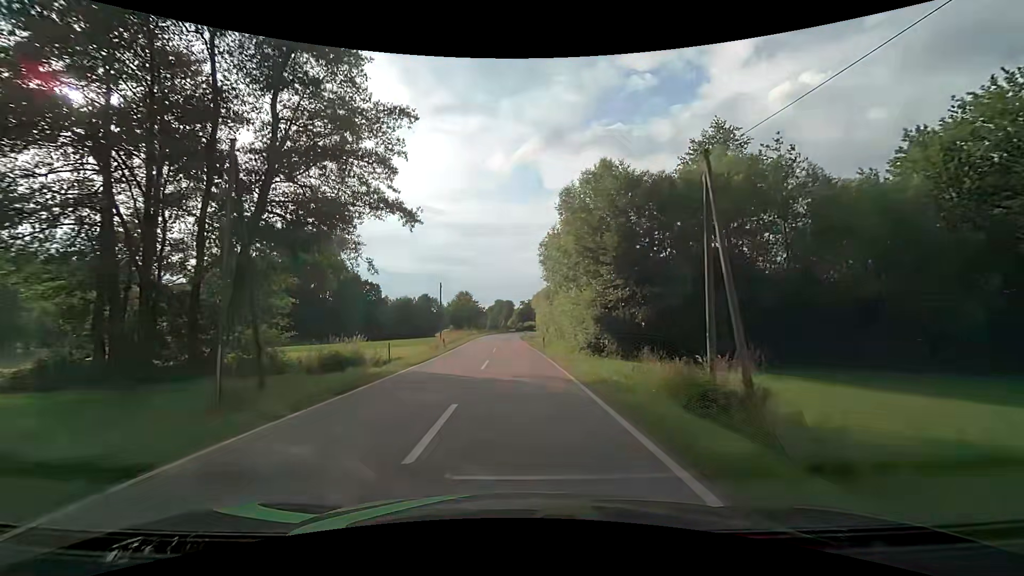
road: tertiary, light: Day
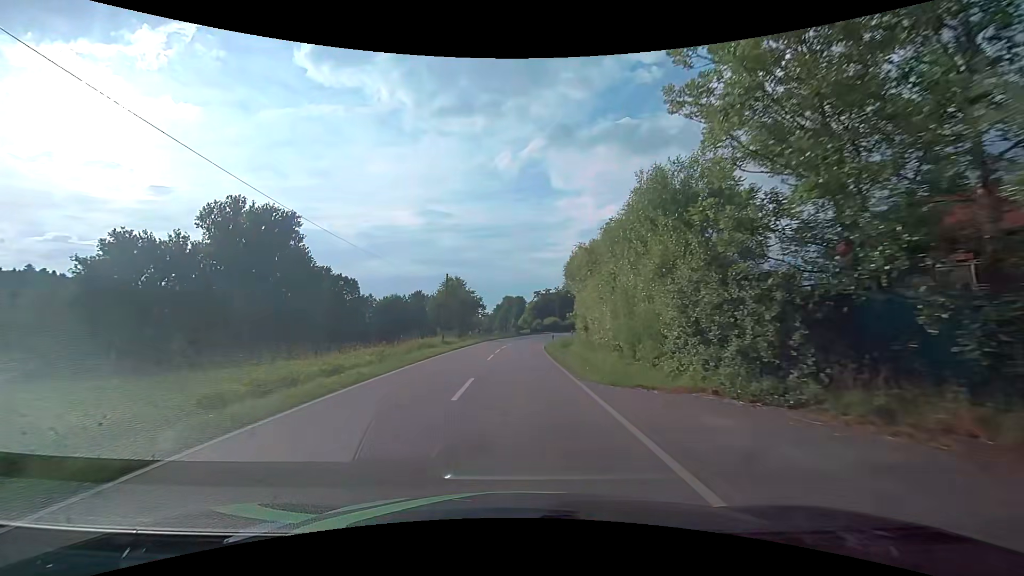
(-0.6, +44.0) m; -1°
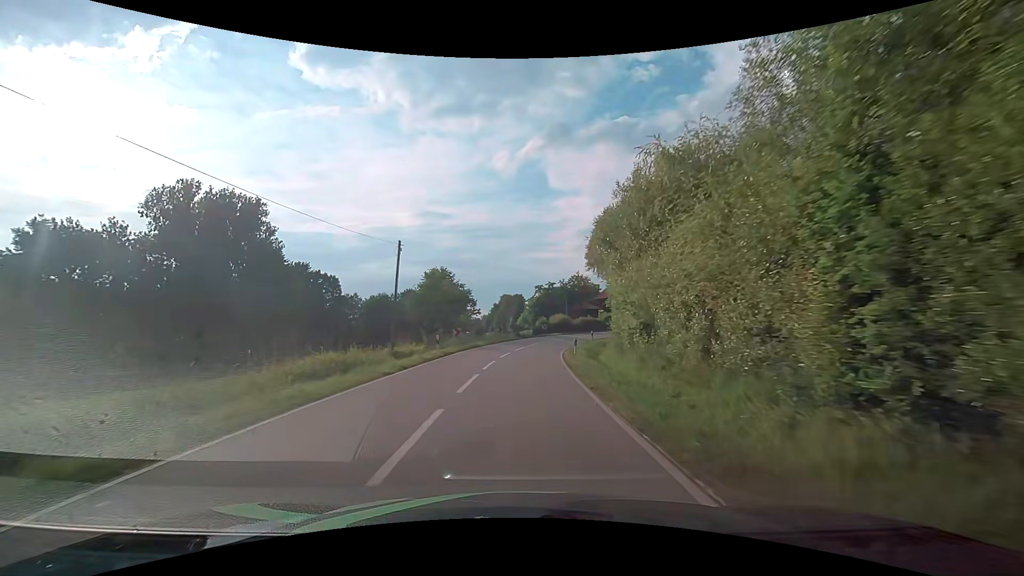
(-0.1, +16.7) m; -1°
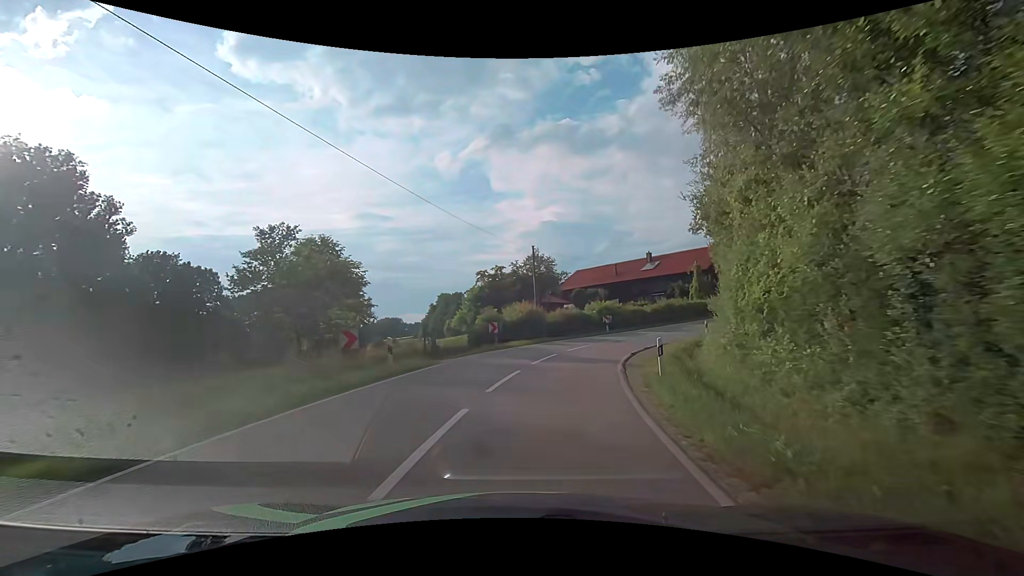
(+1.3, +30.2) m; +7°
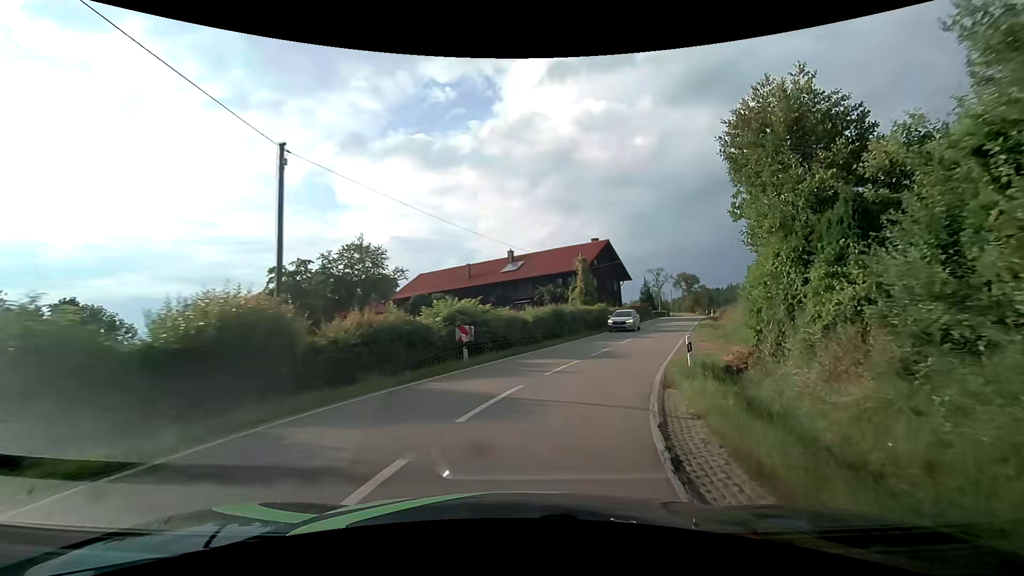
(+2.5, +19.6) m; +17°
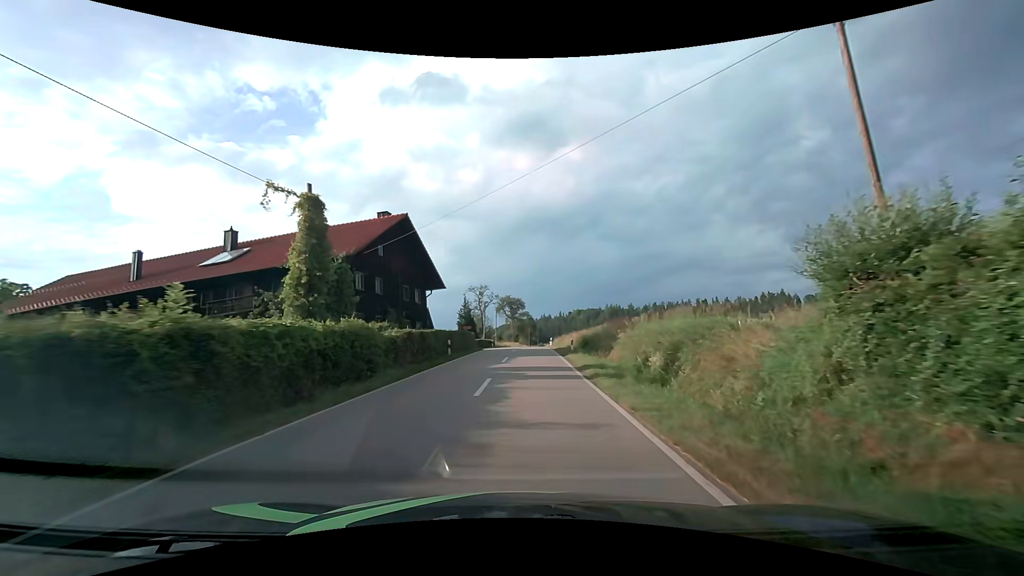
(+5.9, +25.4) m; +21°
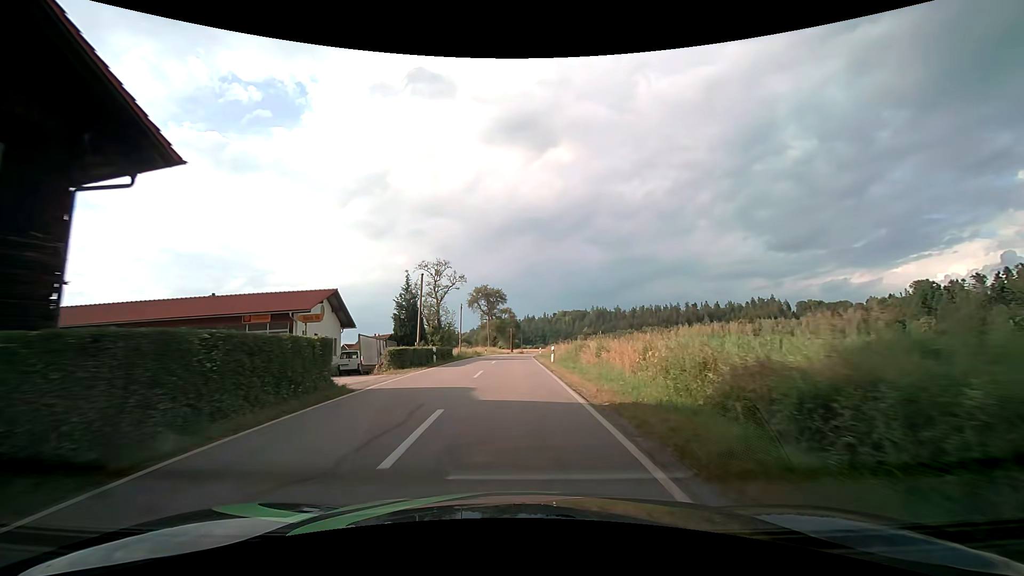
(+0.8, +29.9) m; +2°
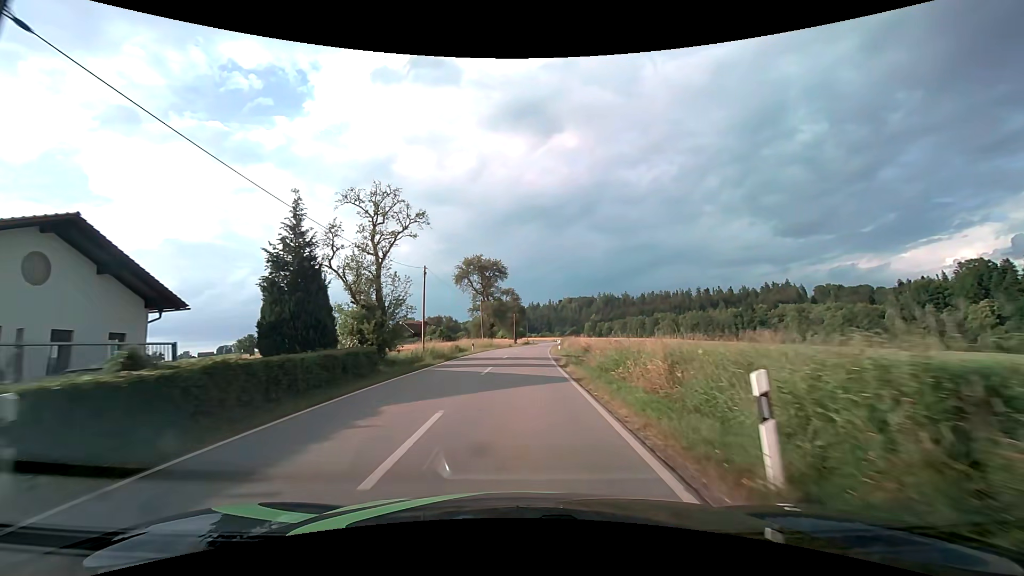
(-0.1, +25.0) m; -1°
(0, +10) (0, +20) (0, +30) (+1, +40) (+1, +50) (+2, +60) (+3, +70) (+4, +80) (+5, +90) (+5, +100) m
